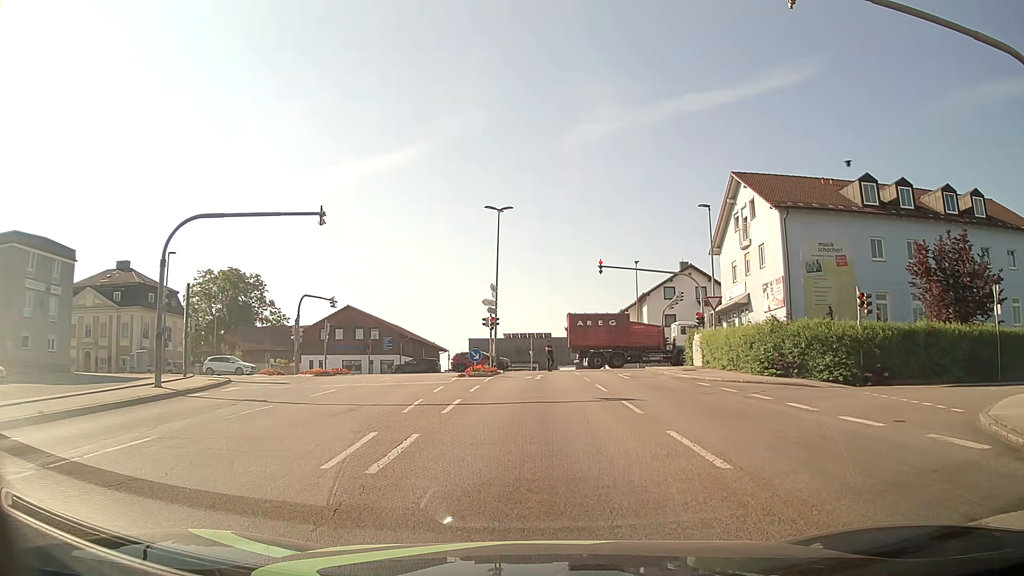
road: tertiary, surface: asphalt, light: Day
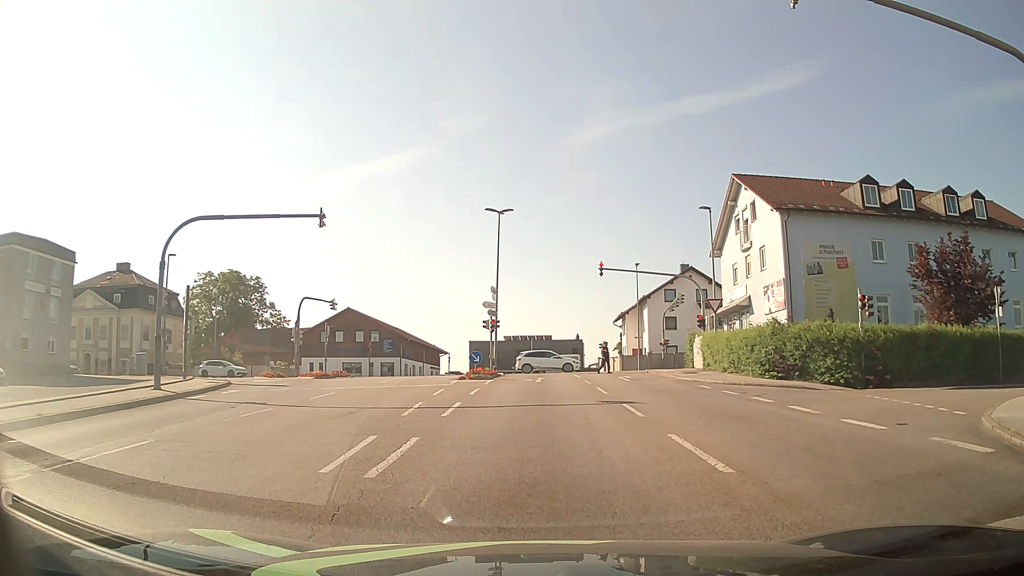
(0.0, +0.2) m; 0°
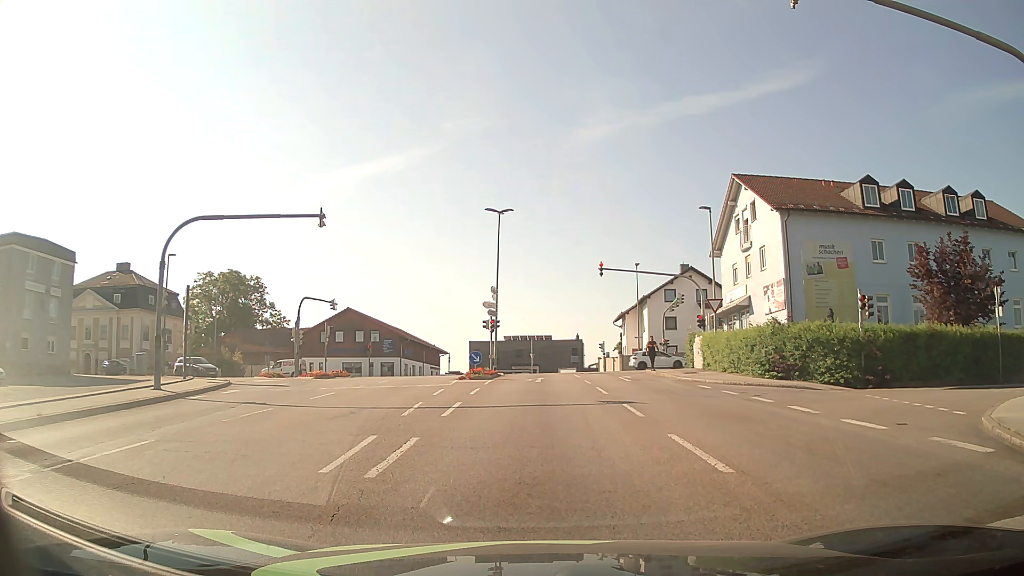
(0.0, 0.0) m; 0°
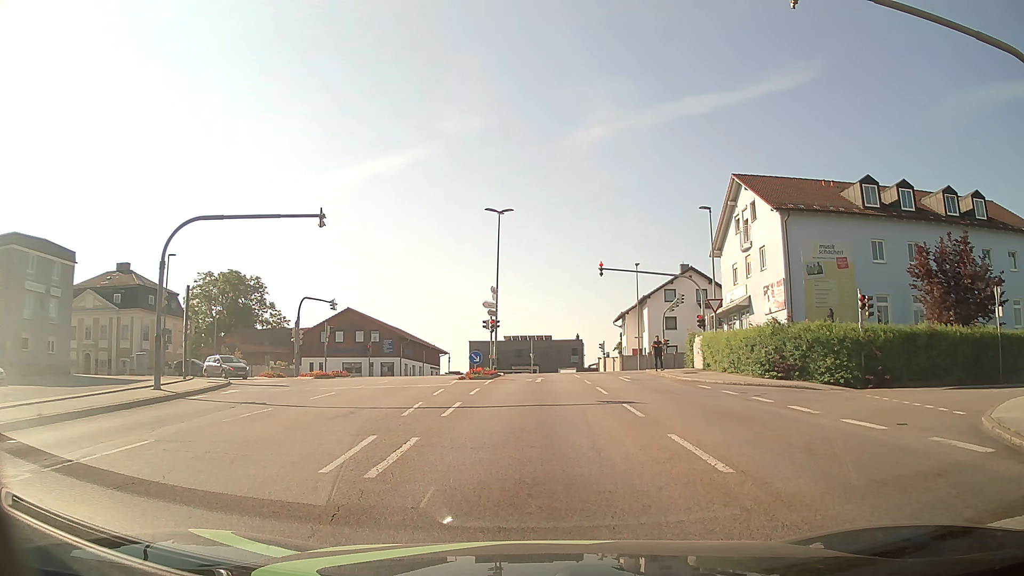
(0.0, 0.0) m; 0°
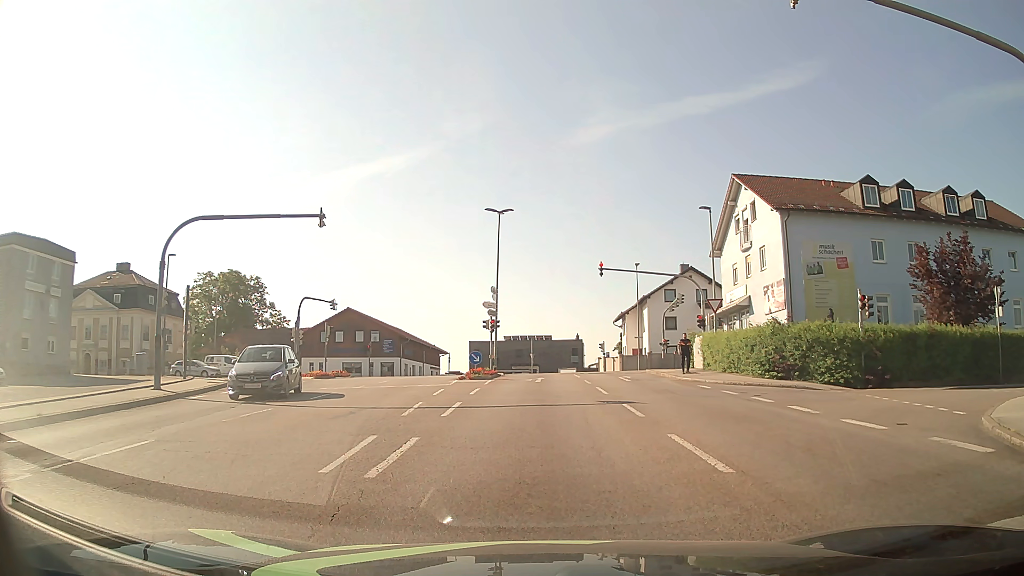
(0.0, 0.0) m; 0°
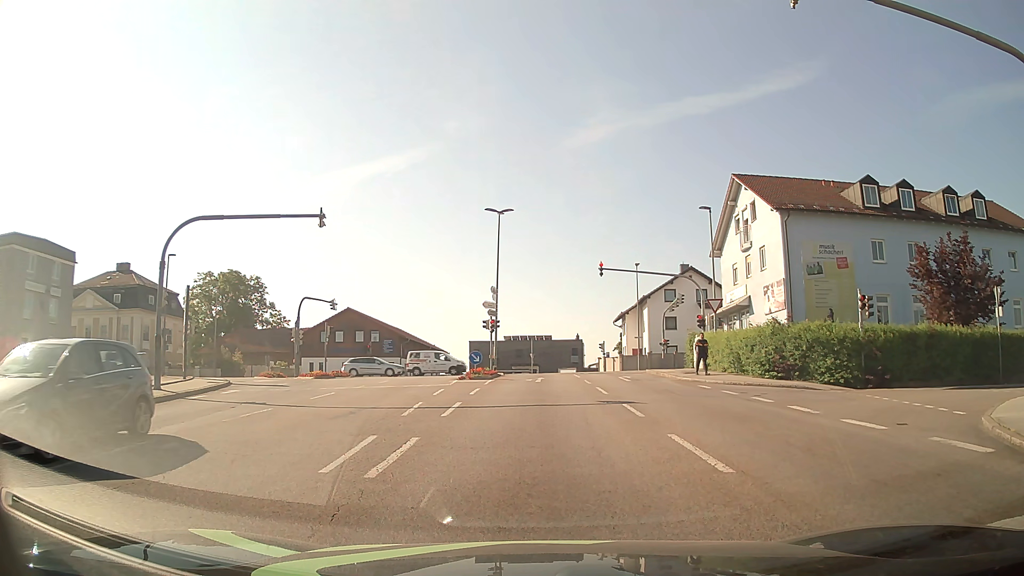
(0.0, 0.0) m; 0°
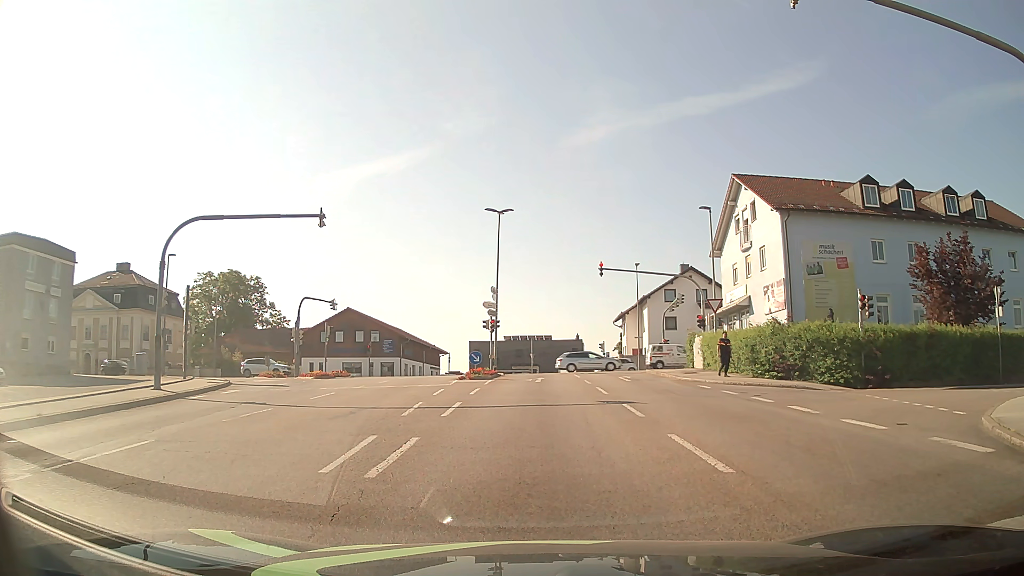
(0.0, 0.0) m; 0°
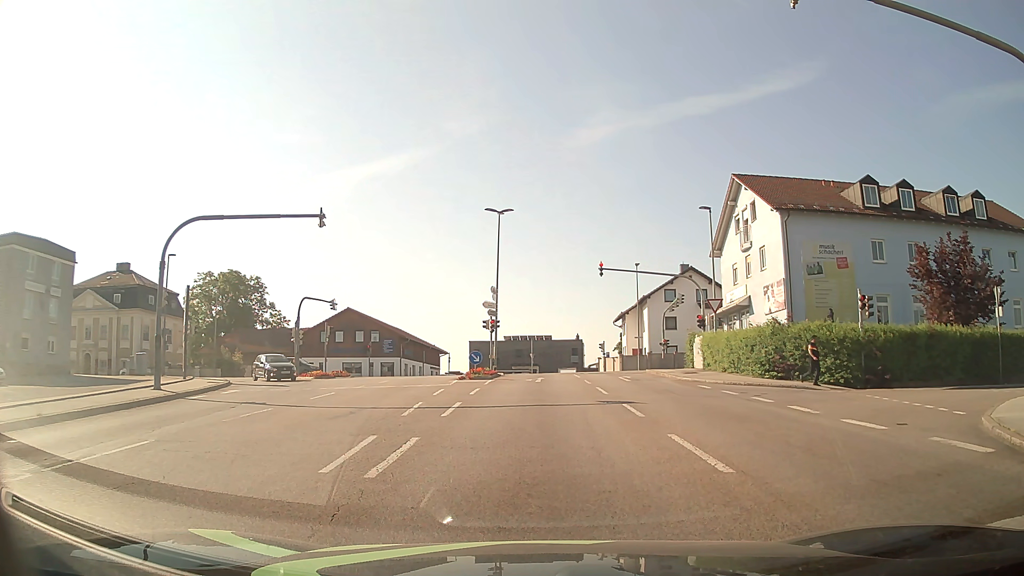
(0.0, 0.0) m; 0°
(0, +10) (0, +20) (0, +30) (0, +40) (-1, +50) (-9, +57) (-18, +59) (-28, +60) (-38, +60) (-48, +61) m
